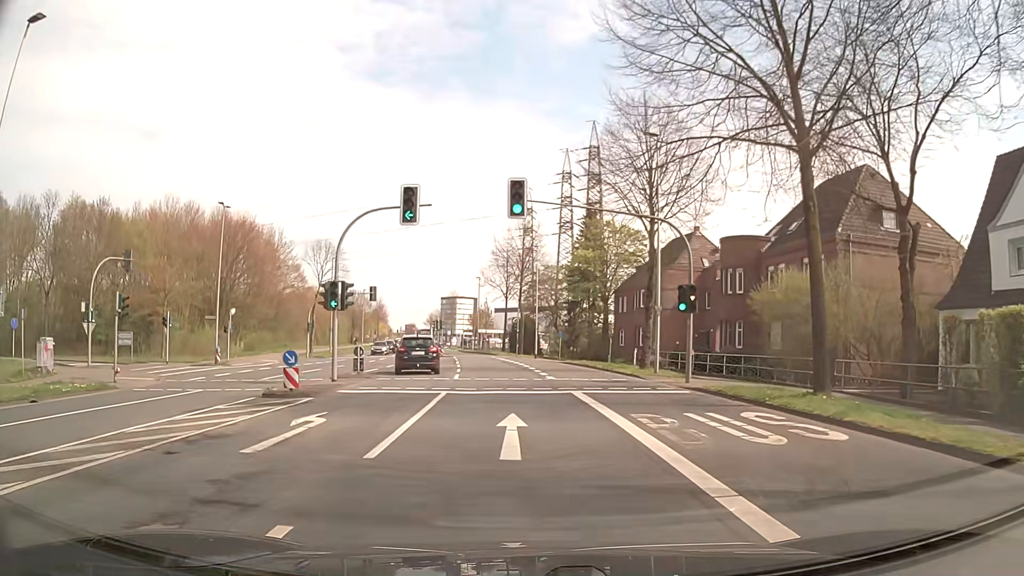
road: secondary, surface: asphalt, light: Day
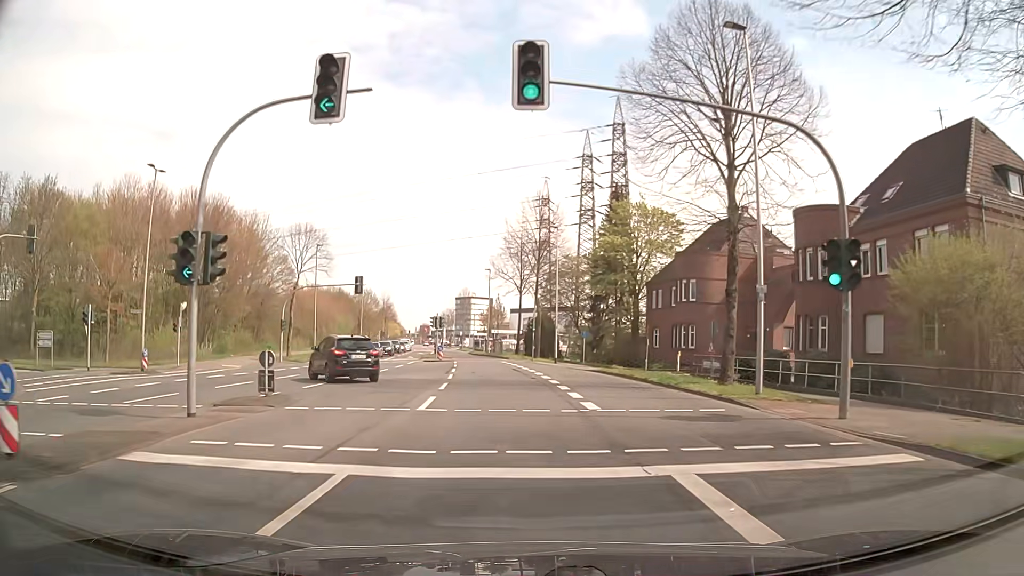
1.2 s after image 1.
(-0.1, +11.1) m; -1°
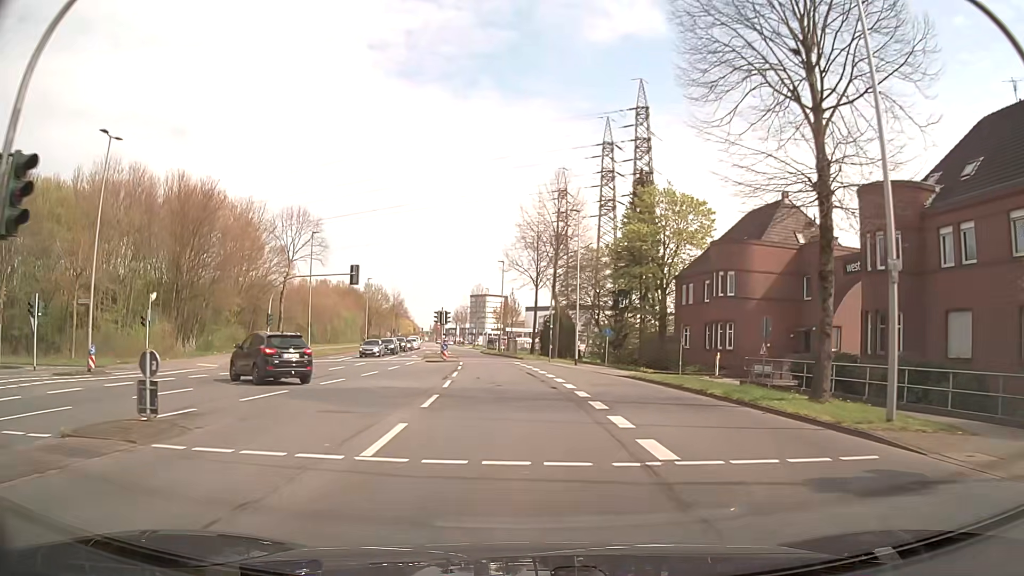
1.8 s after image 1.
(-0.1, +6.1) m; -2°
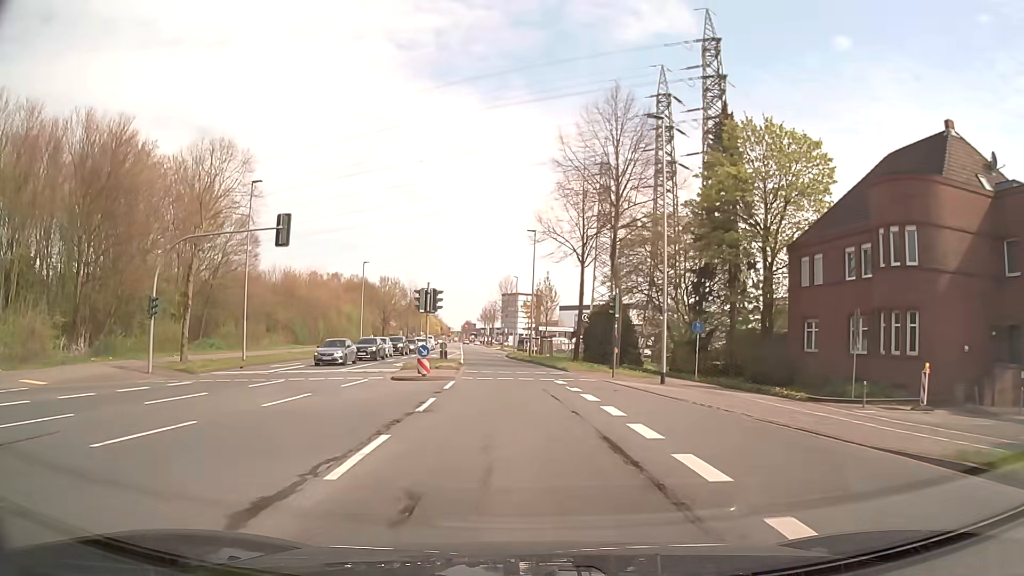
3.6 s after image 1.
(-0.4, +19.7) m; -3°
